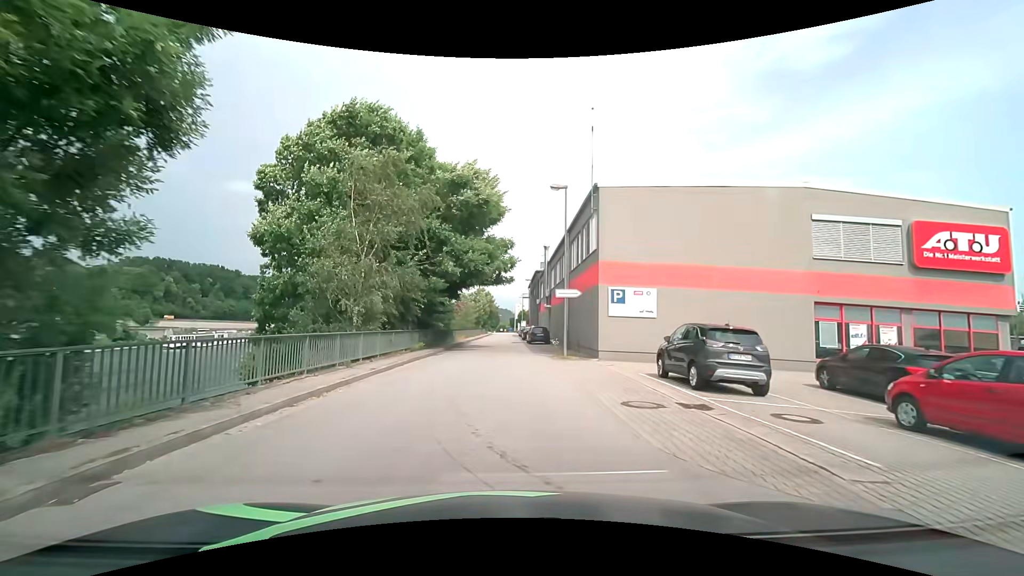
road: unclassified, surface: asphalt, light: Day
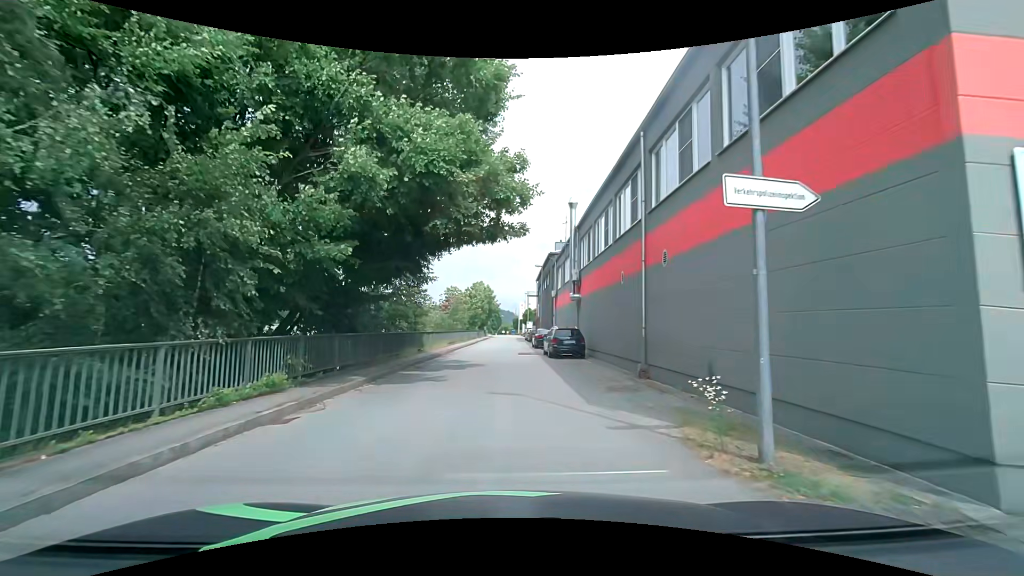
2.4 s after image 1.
(-0.1, +16.8) m; 0°
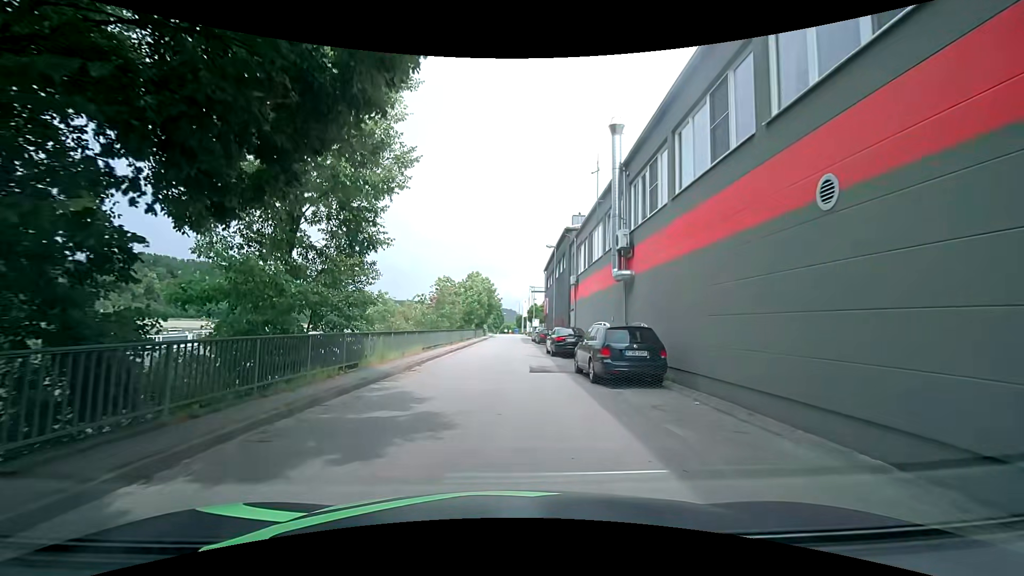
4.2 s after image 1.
(-0.1, +11.4) m; -2°
